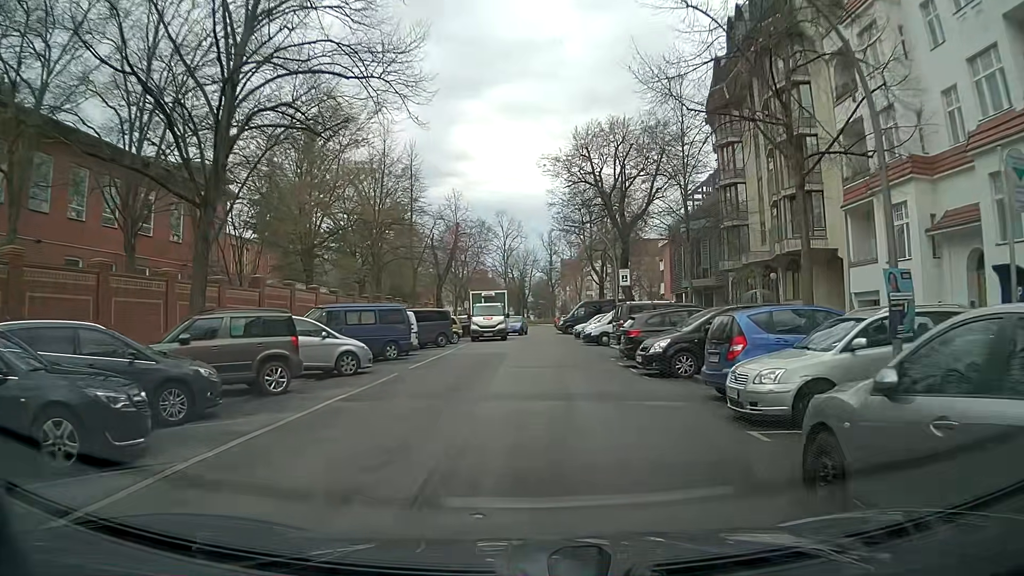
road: residential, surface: asphalt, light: Day
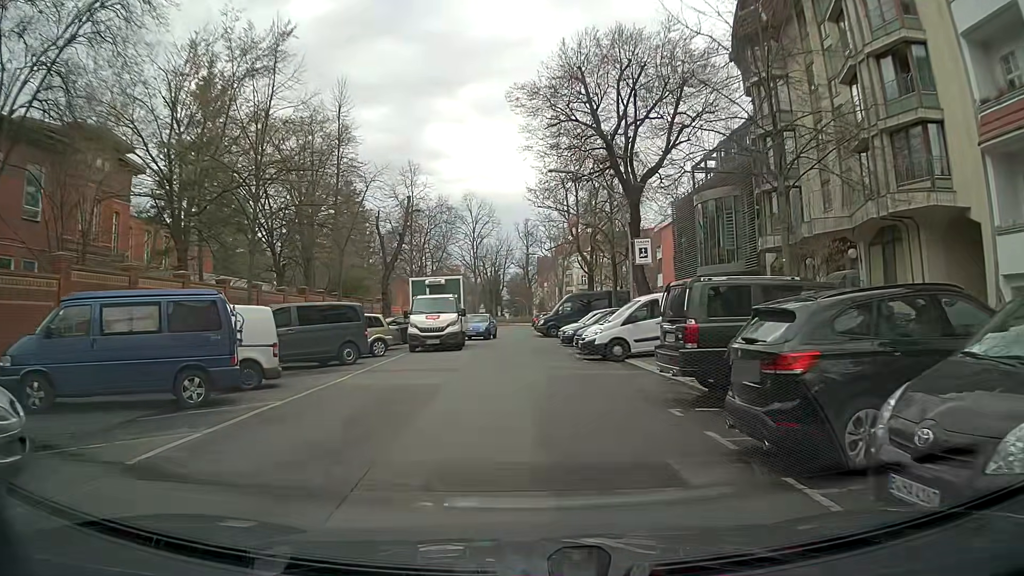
(+0.4, +12.8) m; +3°
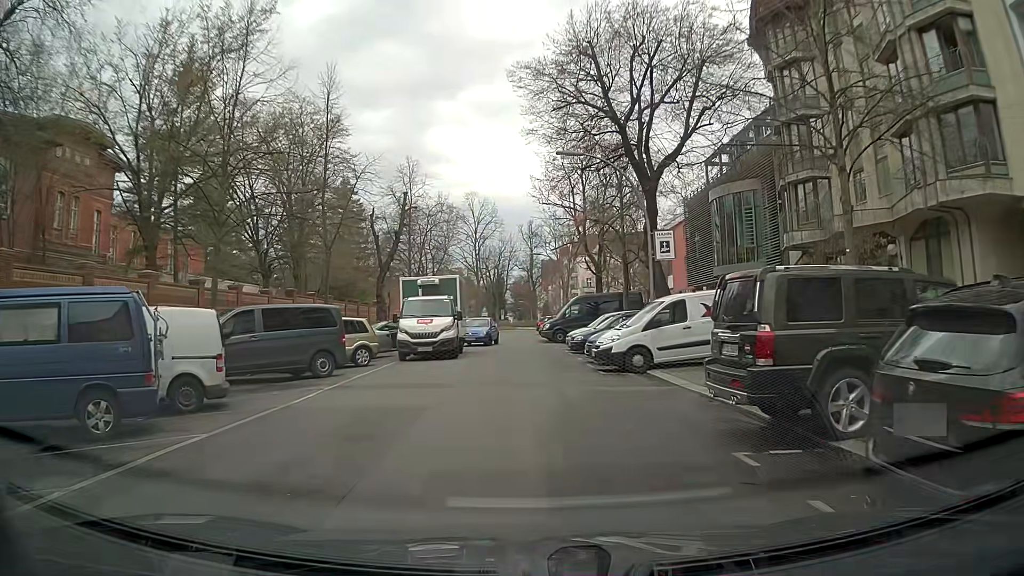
(0.0, +2.9) m; -2°
